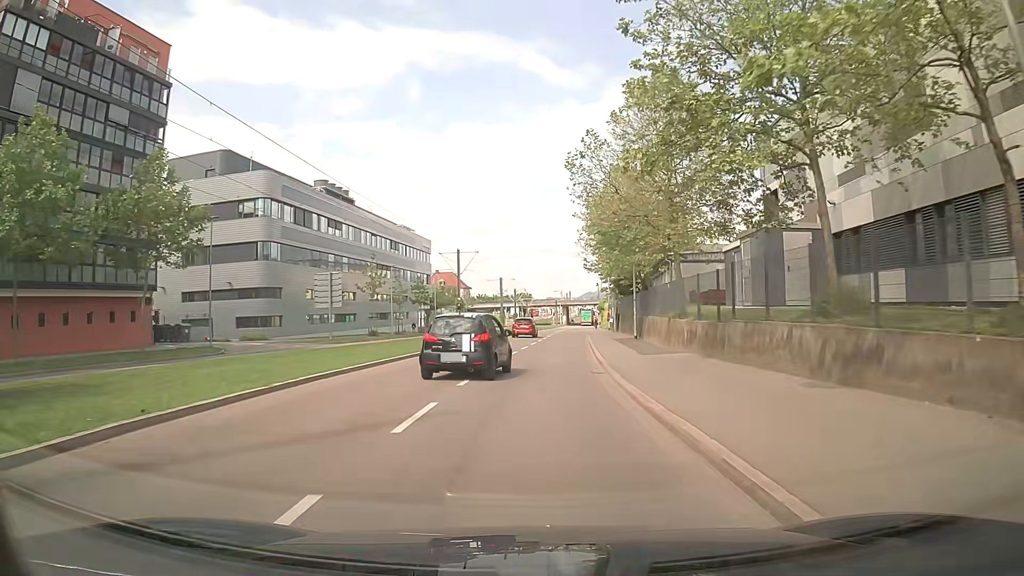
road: secondary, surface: asphalt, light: Day
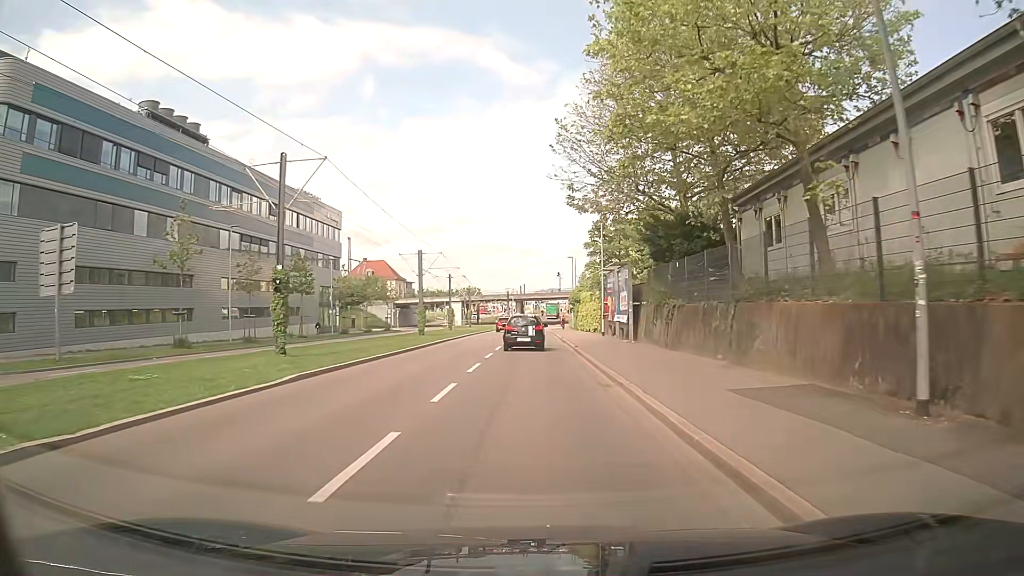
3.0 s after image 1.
(+1.3, +33.2) m; +5°
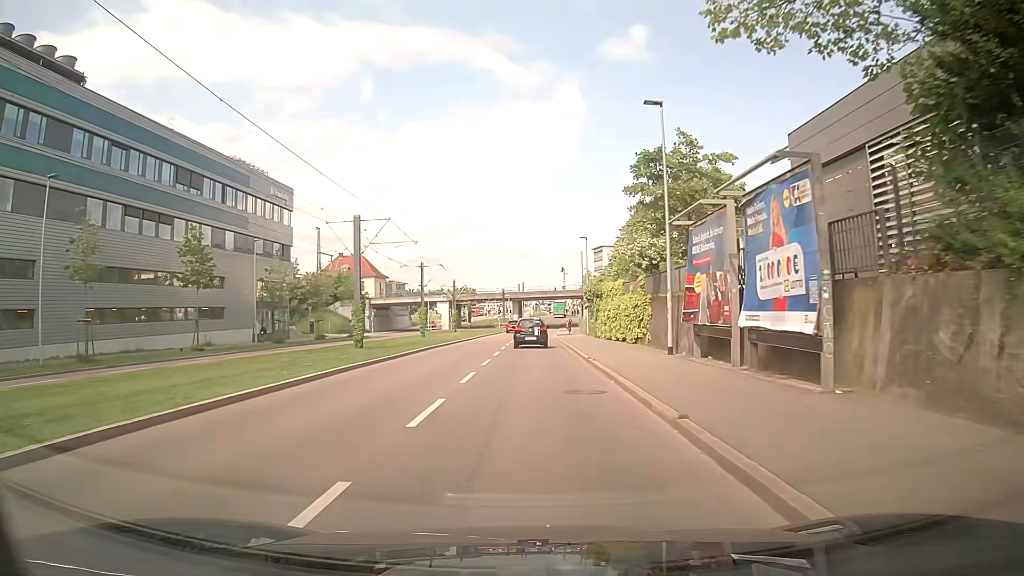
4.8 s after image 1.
(0.0, +20.5) m; 0°
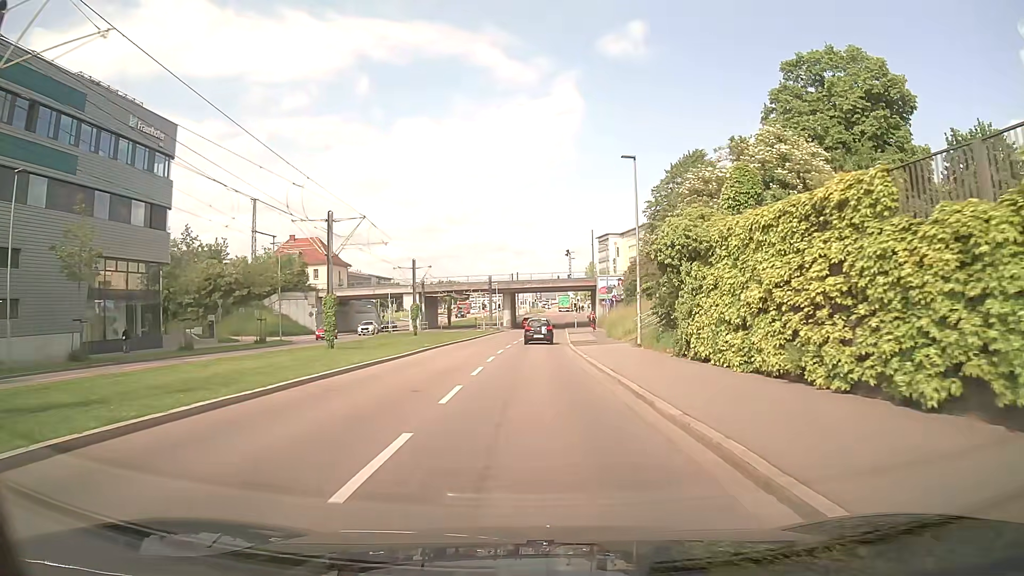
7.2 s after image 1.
(-0.1, +27.8) m; 0°
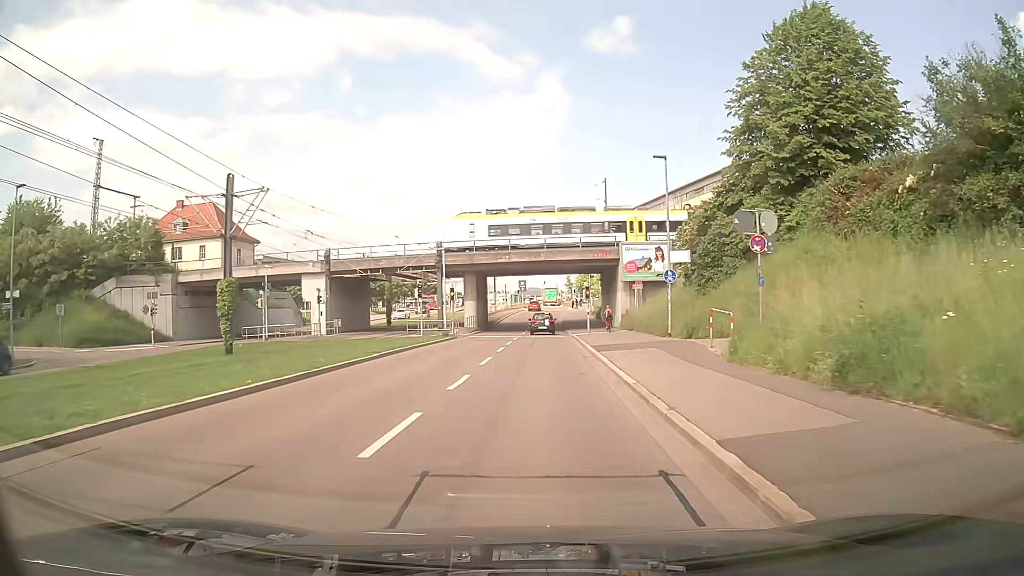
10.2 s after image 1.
(+0.3, +34.6) m; +2°
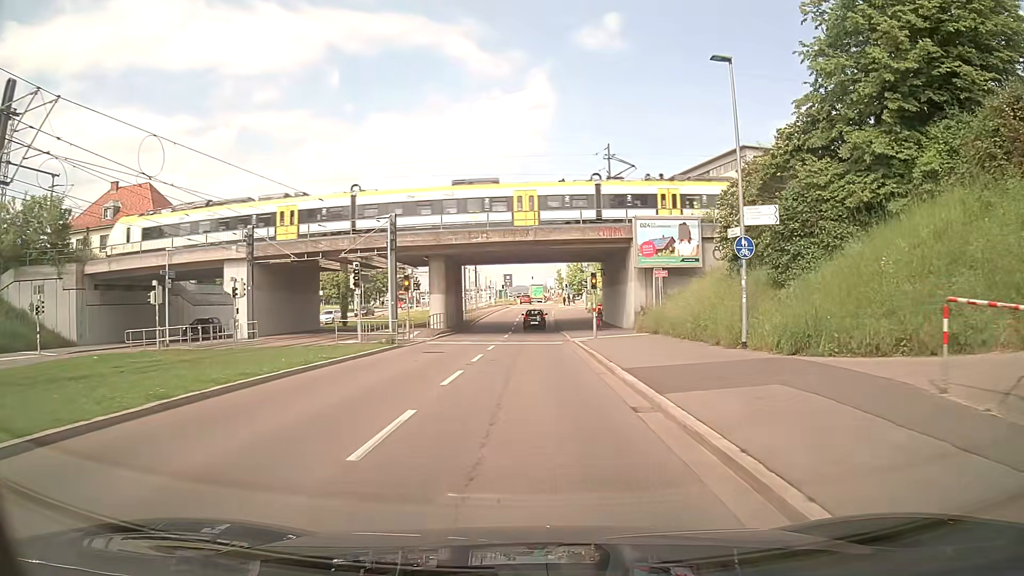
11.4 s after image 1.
(0.0, +12.1) m; +1°
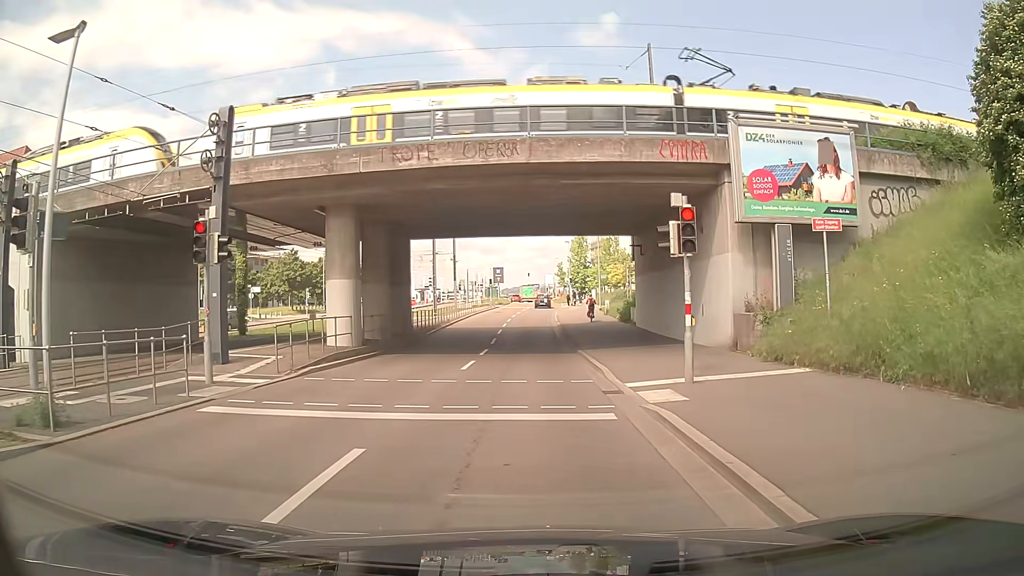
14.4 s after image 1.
(+0.1, +19.6) m; 0°
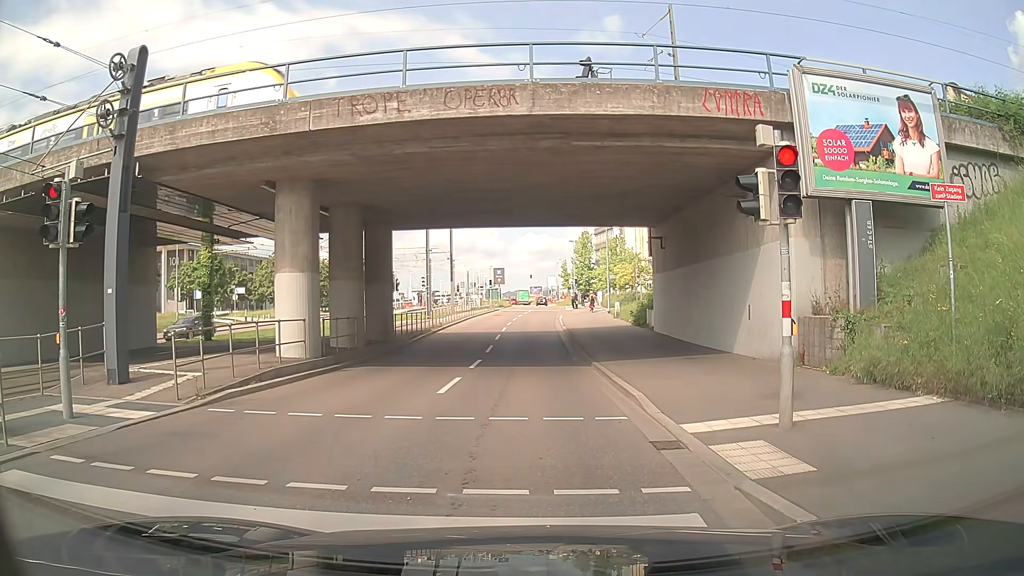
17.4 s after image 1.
(0.0, +4.3) m; -1°
(0, +10) (0, +20) (0, +30) (-1, +40) (0, +50) (+1, +60) (+1, +70) (+2, +80) (+2, +90) (+2, +100) m
